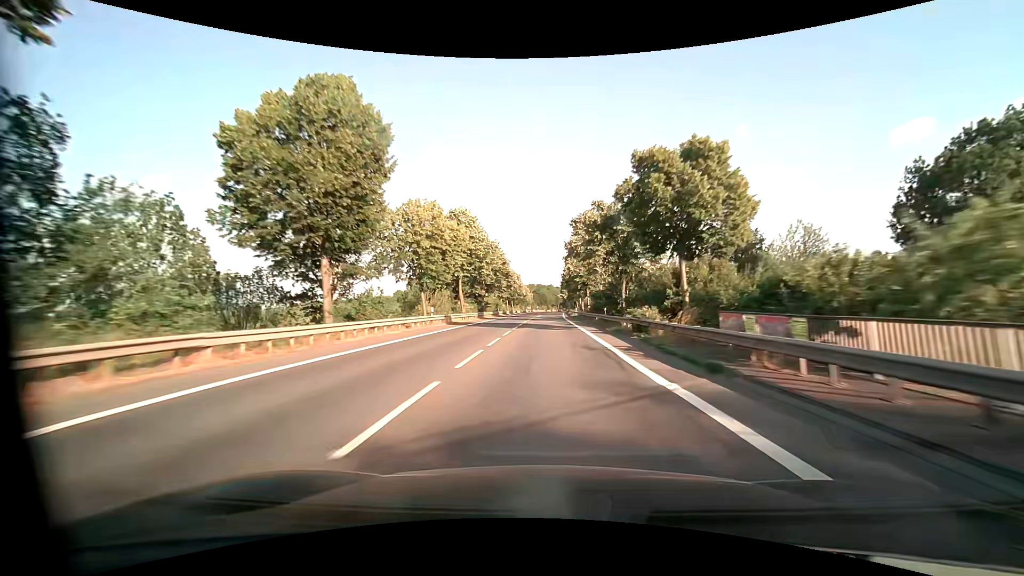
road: primary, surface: asphalt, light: Day
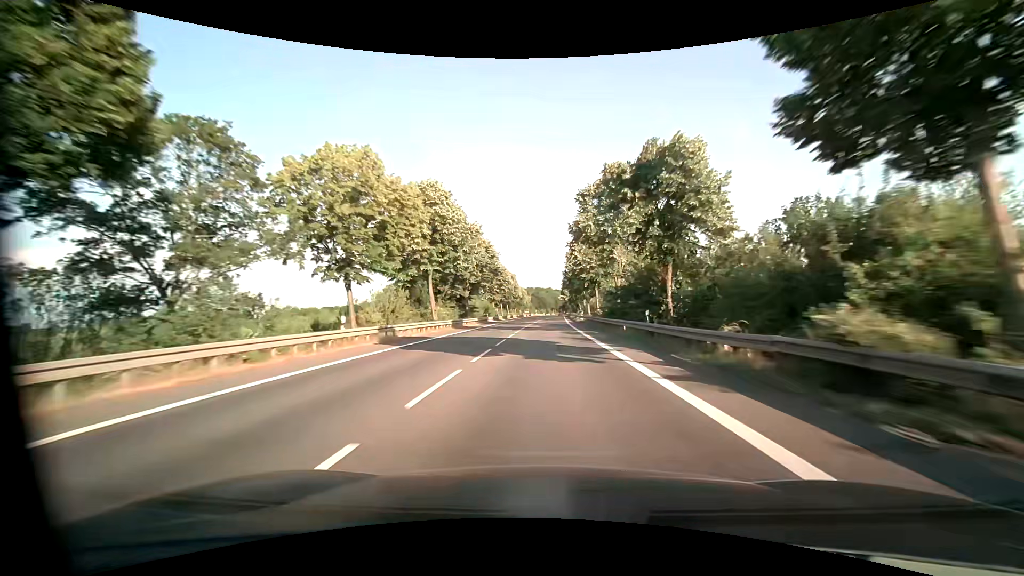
(0.0, +15.8) m; 0°
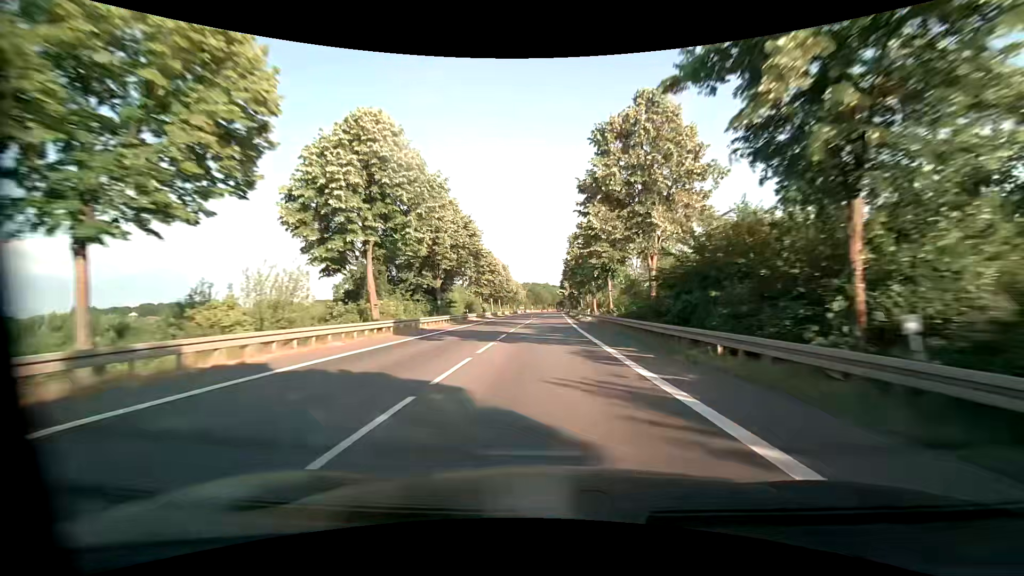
(+0.1, +15.8) m; +1°
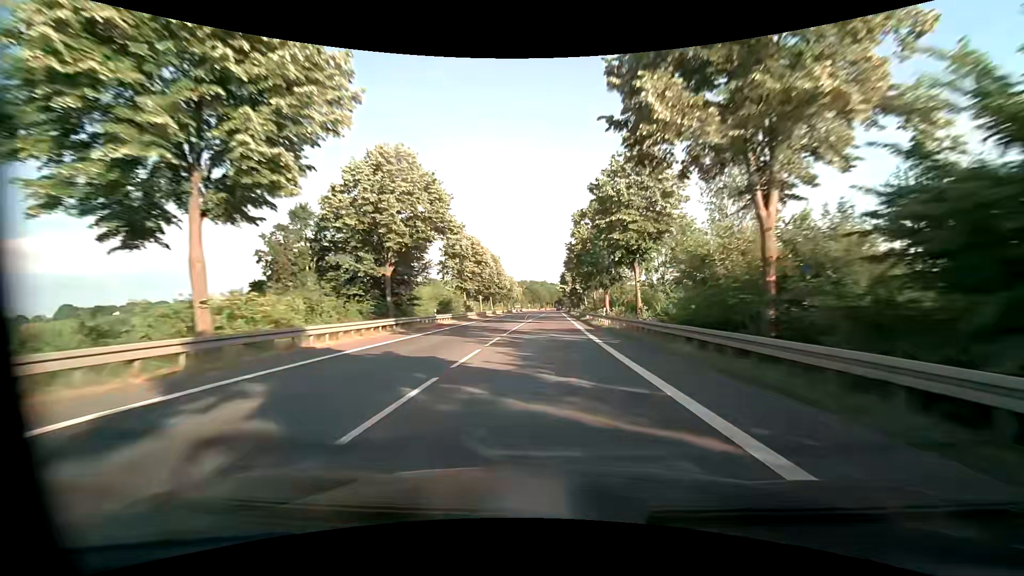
(0.0, +15.8) m; 0°
